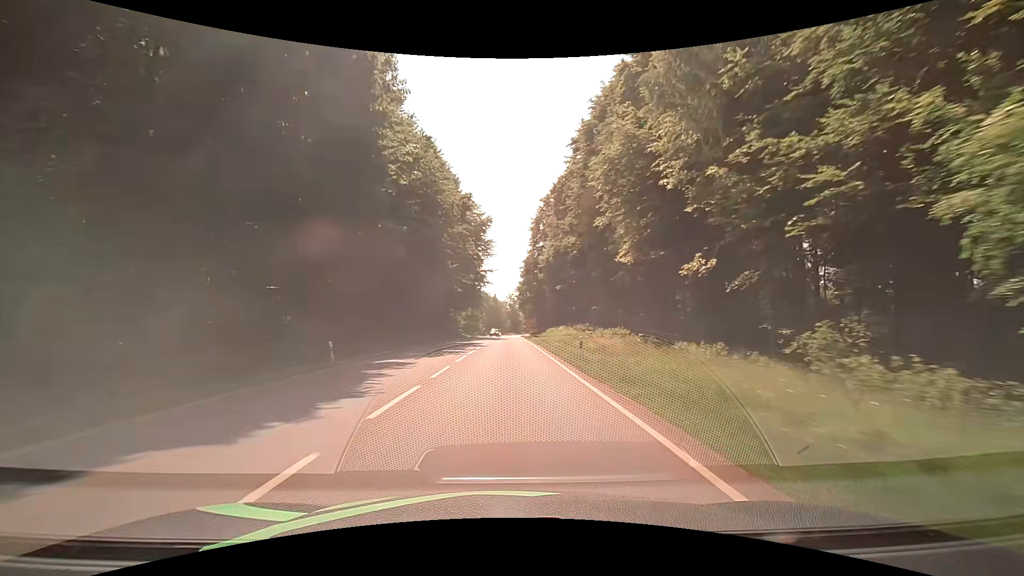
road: secondary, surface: asphalt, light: Day
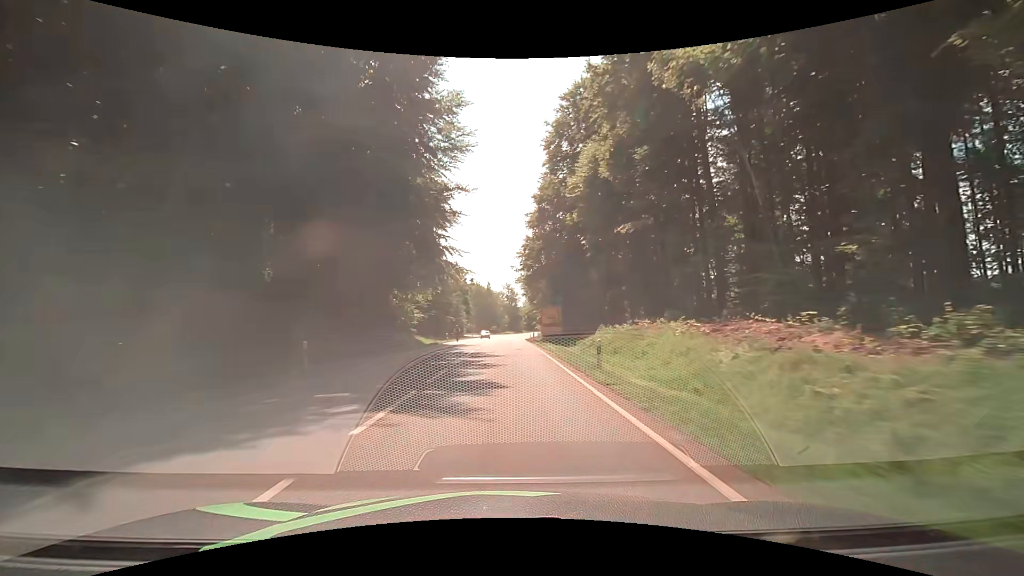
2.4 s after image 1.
(+0.1, +49.2) m; +1°
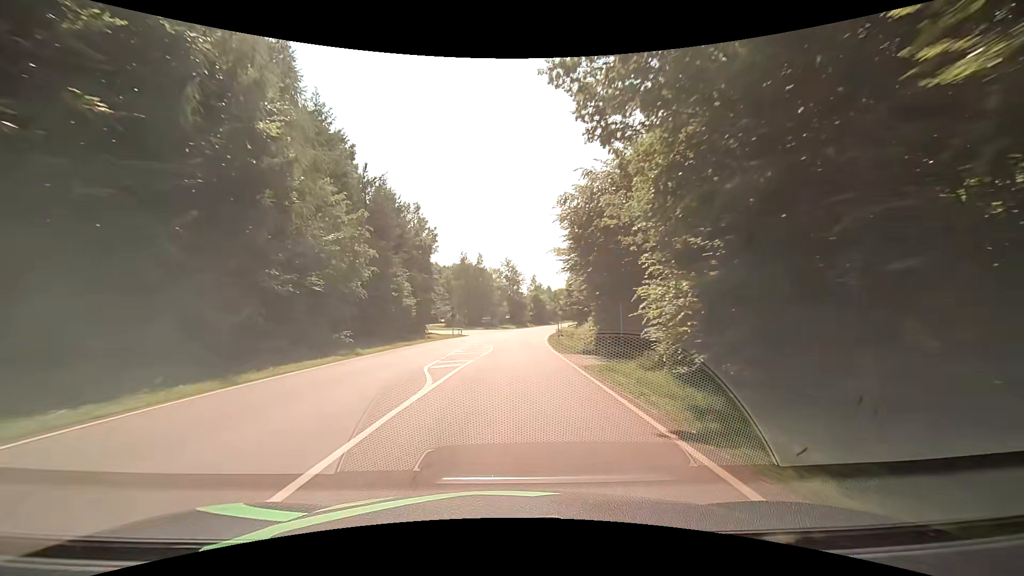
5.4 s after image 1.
(-0.4, +57.1) m; 0°
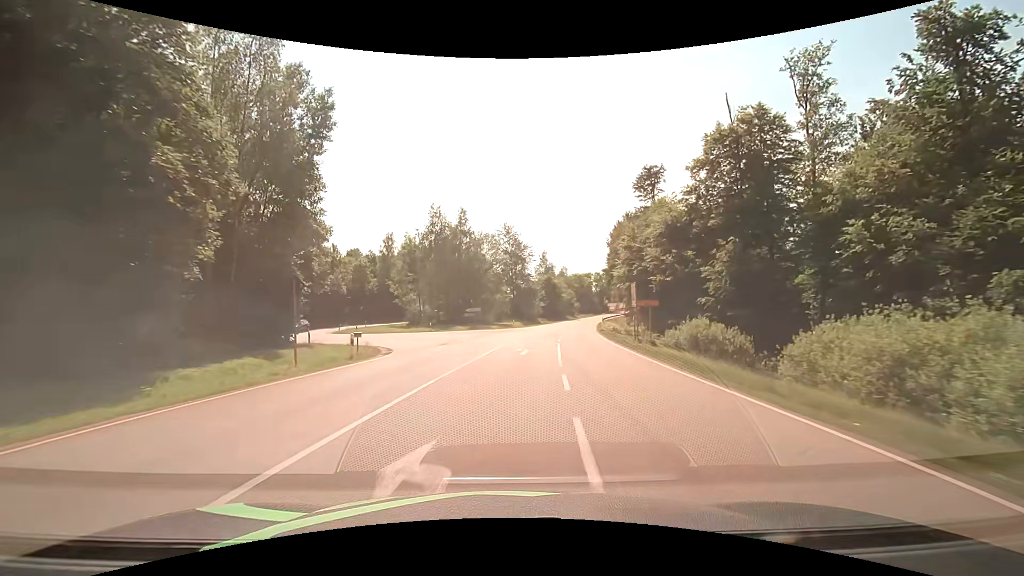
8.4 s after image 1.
(-0.2, +47.1) m; 0°
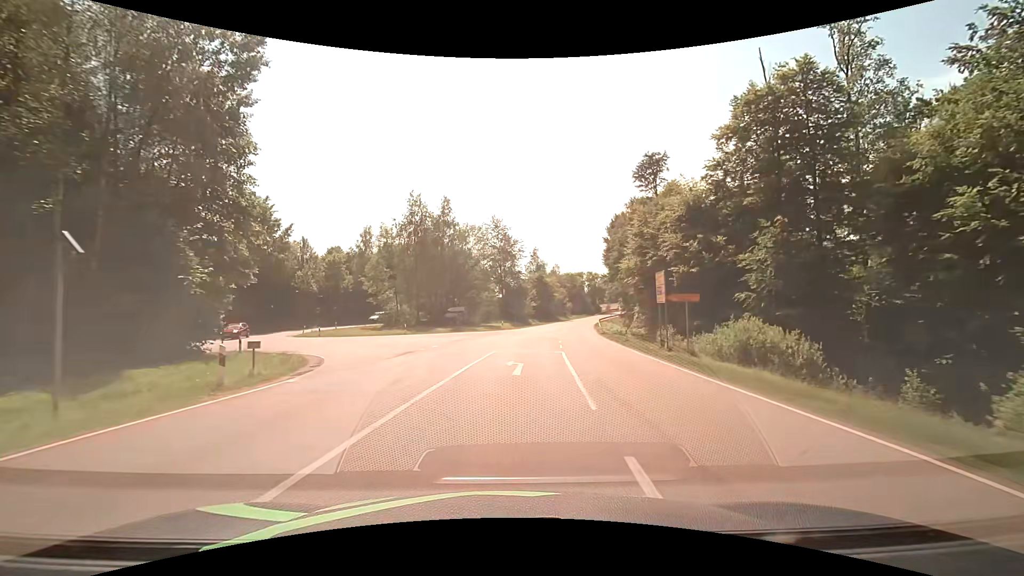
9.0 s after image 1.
(+0.1, +7.8) m; +1°
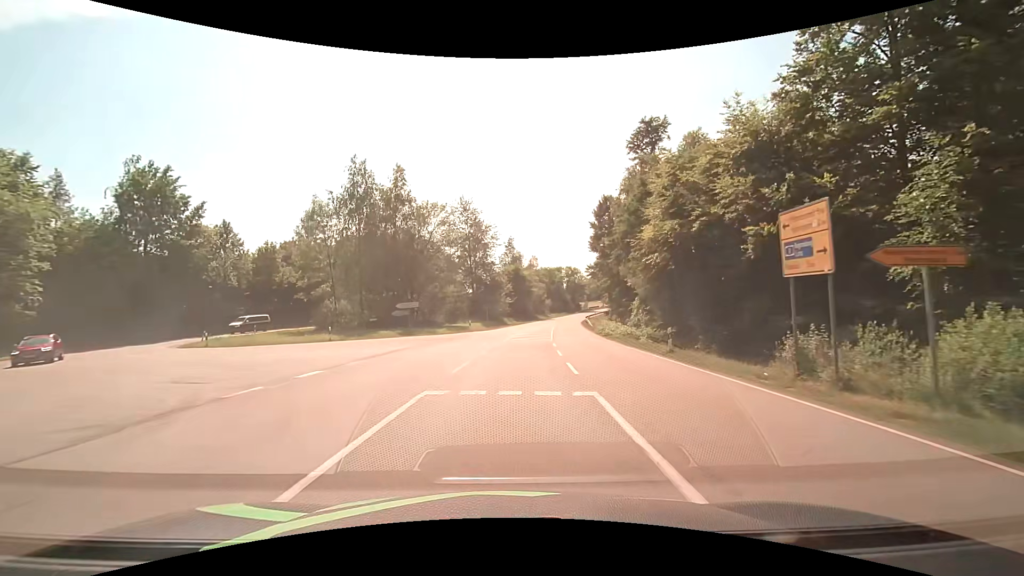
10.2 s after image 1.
(+0.3, +13.7) m; +2°
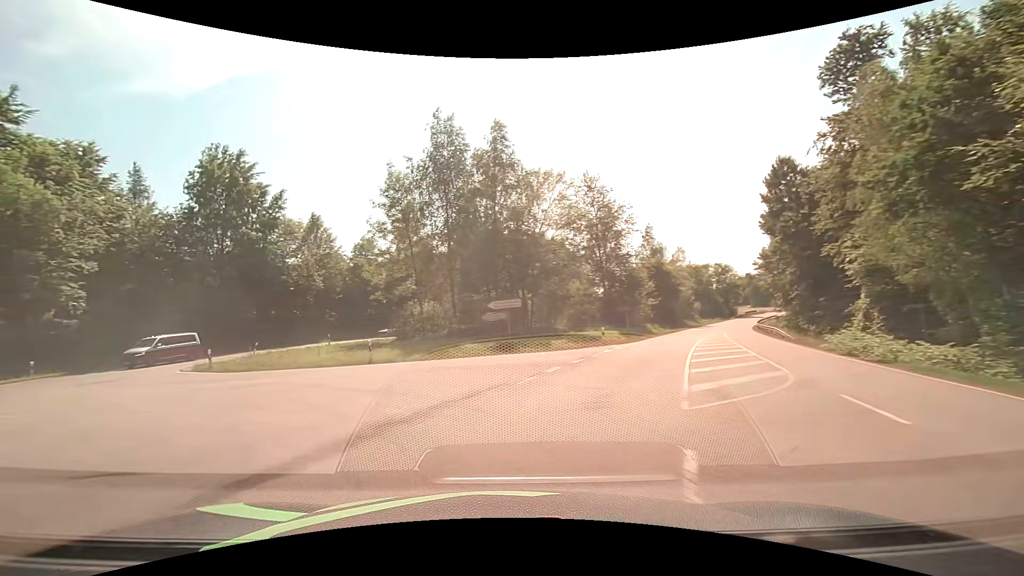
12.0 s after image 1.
(-0.6, +15.9) m; -13°
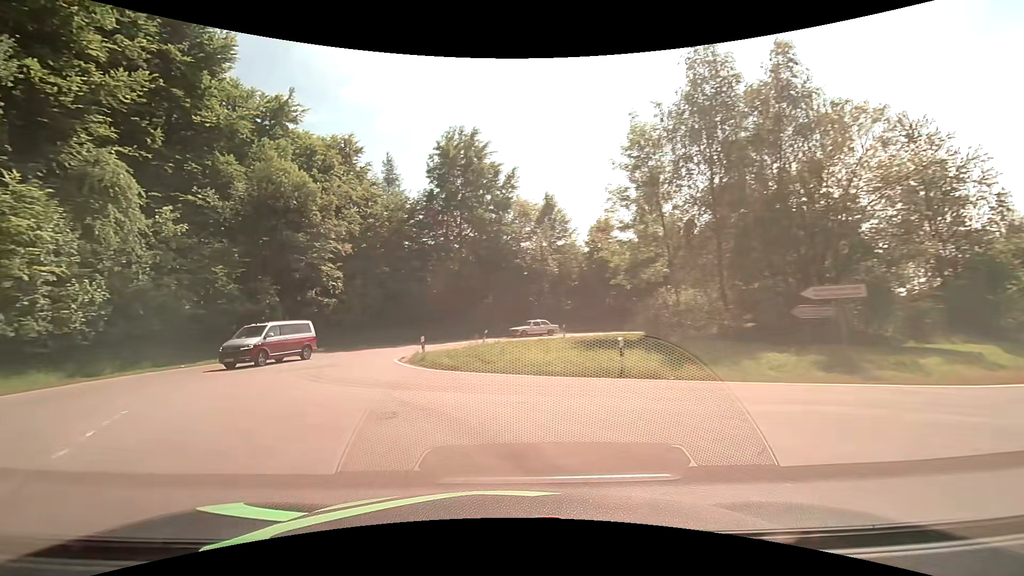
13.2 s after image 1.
(-2.0, +8.4) m; -26°
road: tertiary
(-2, +10) (-6, +19) (-7, +29) (-3, +38) (+6, +43) (+15, +47) (+24, +50) (+34, +54) (+43, +59) (+51, +64) m
